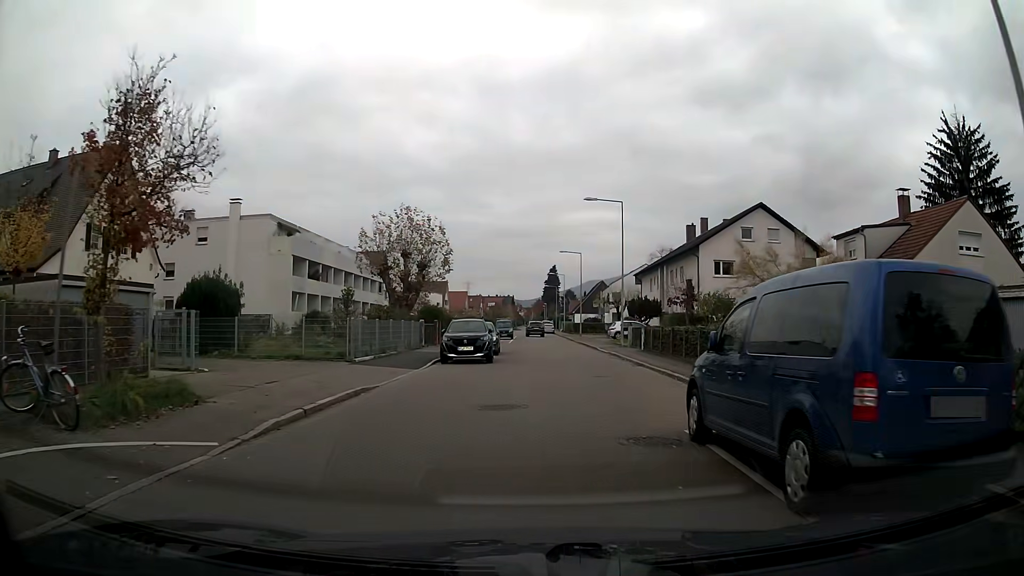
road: residential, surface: asphalt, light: Day
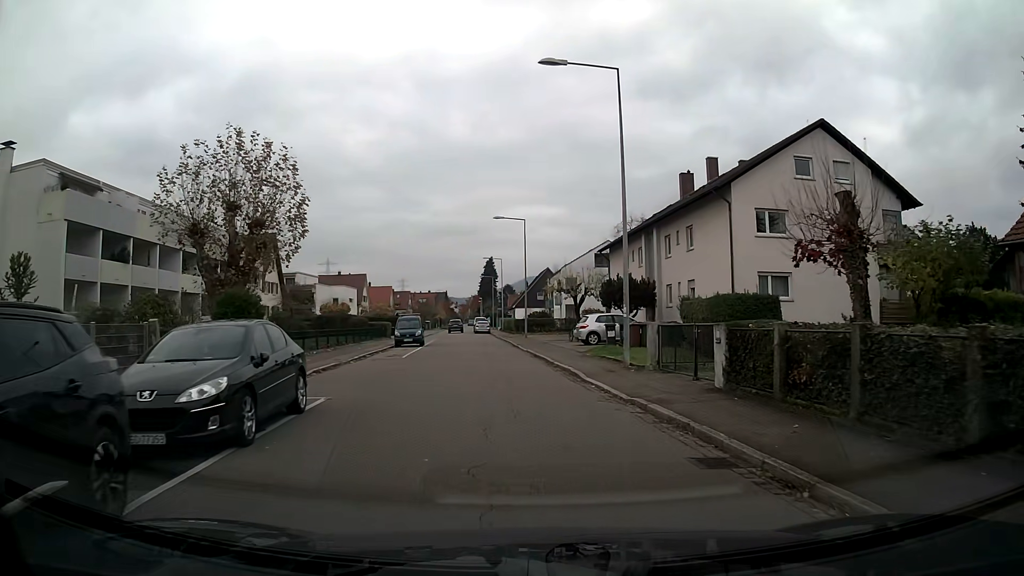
(+1.1, +21.9) m; +5°
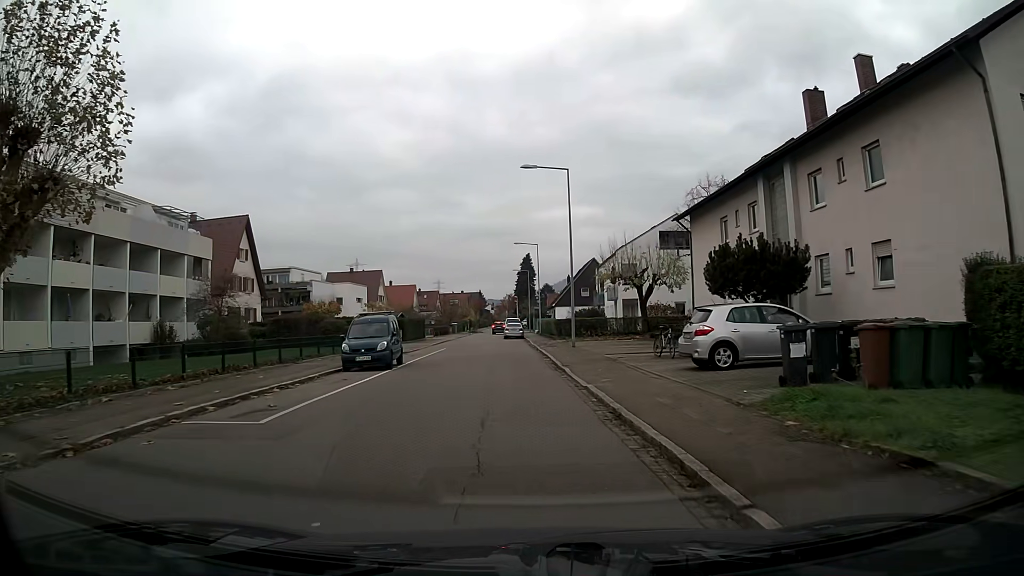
(-0.5, +17.3) m; -4°
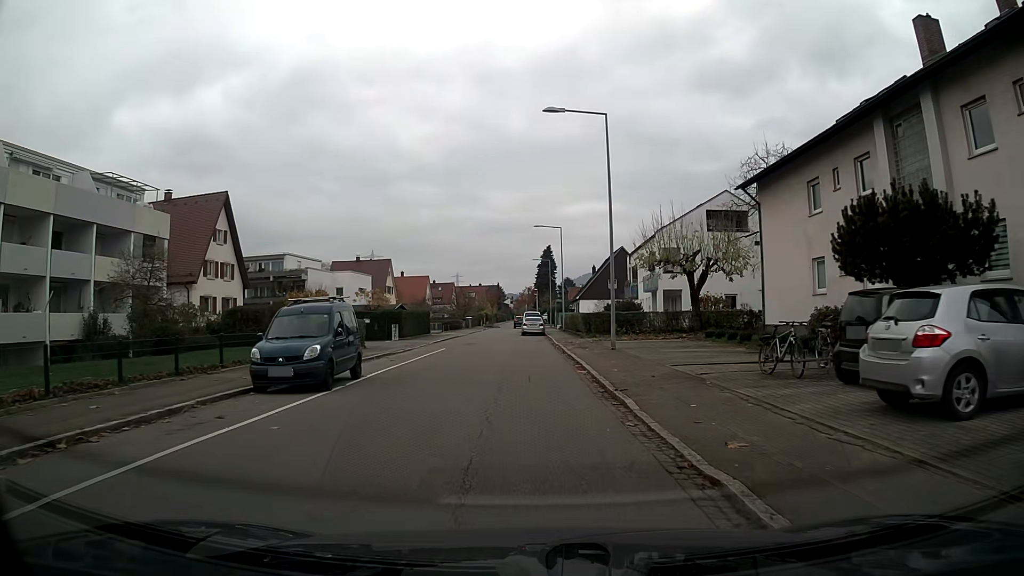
(-0.1, +8.7) m; -1°
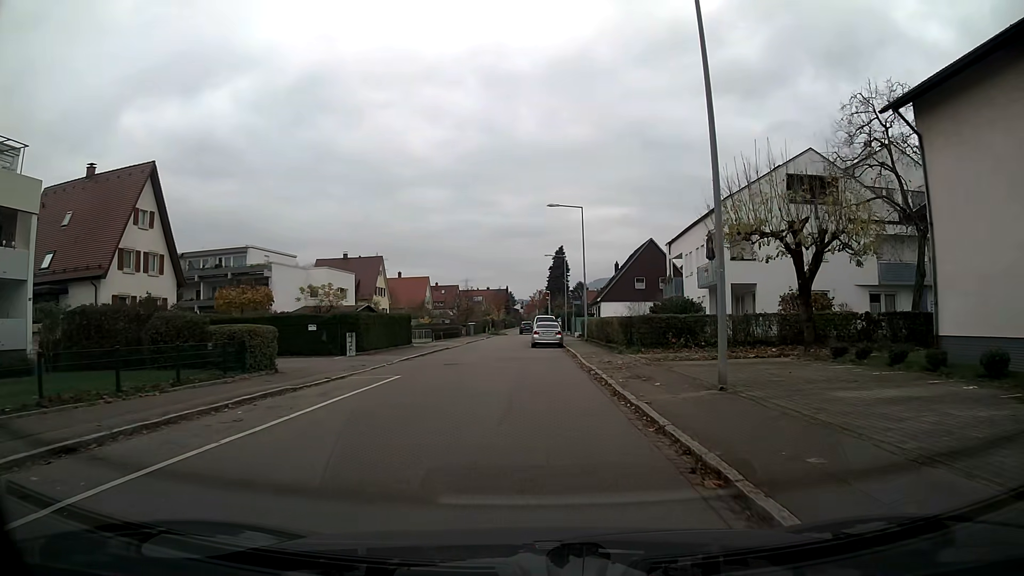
(-0.1, +13.1) m; -1°
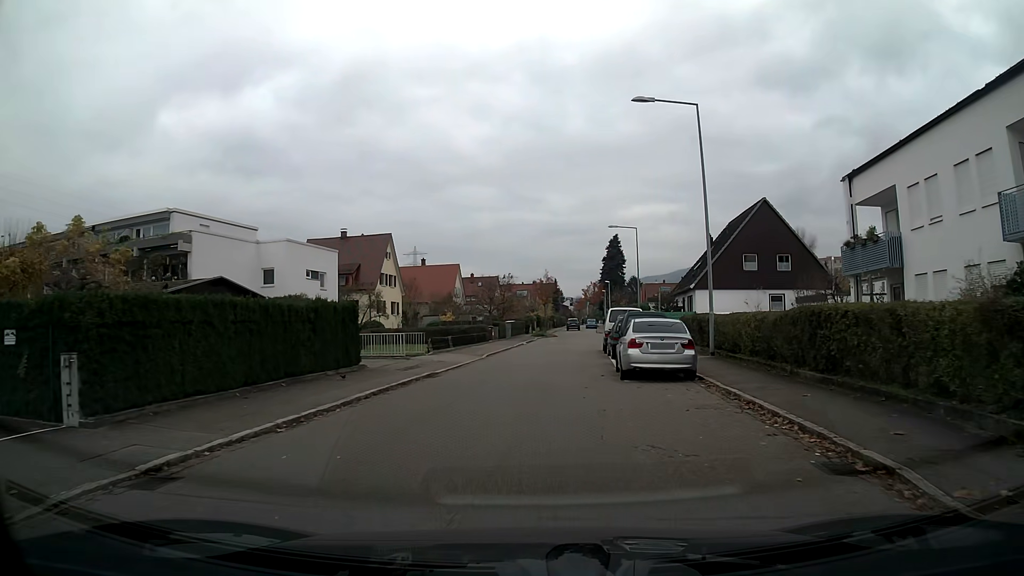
(-0.9, +22.0) m; -4°
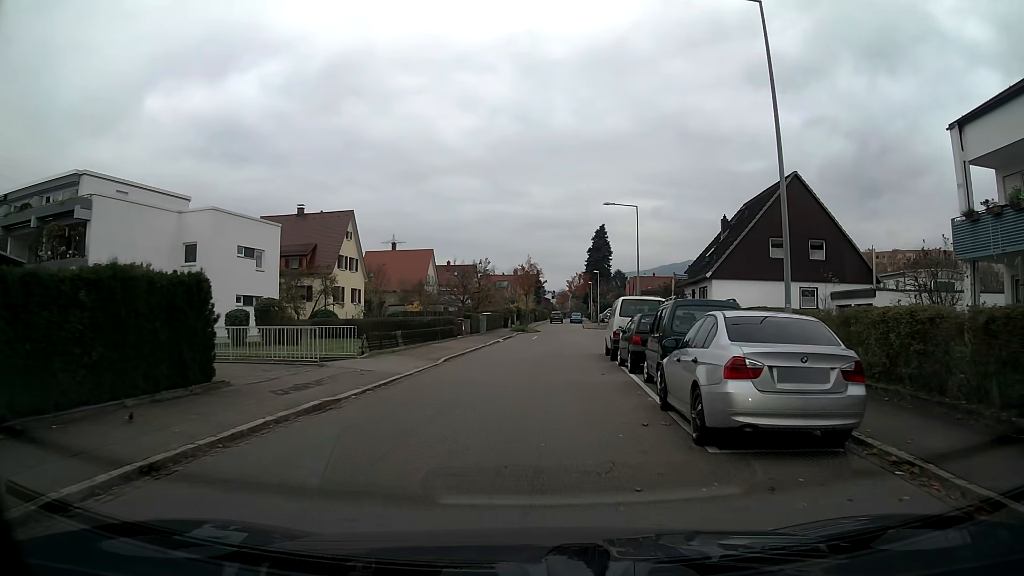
(+0.1, +8.6) m; +2°
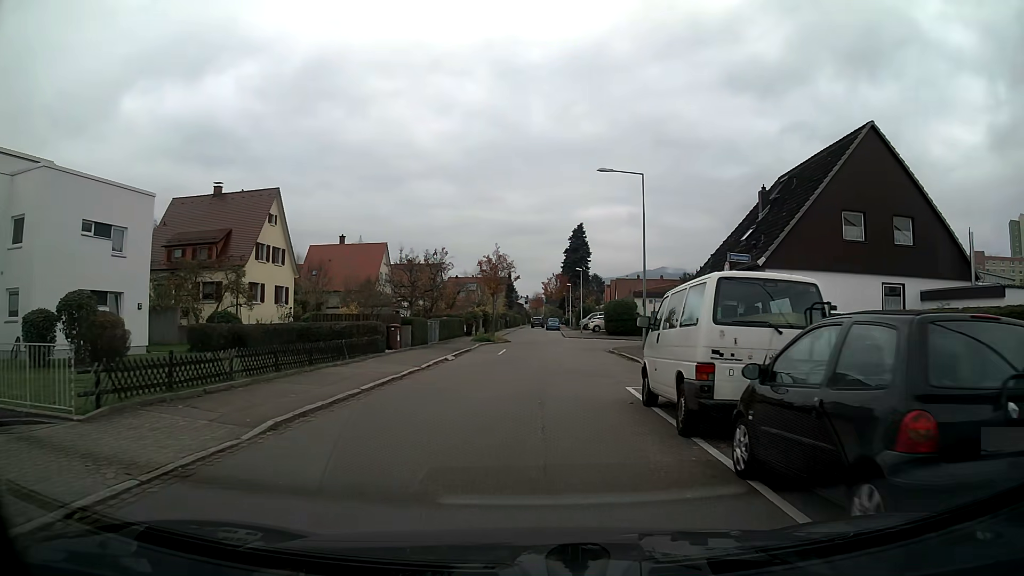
(+0.3, +12.6) m; +2°
(0, +10) (+1, +20) (+2, +30) (+3, +40) (+2, +50) (+1, +60) (+1, +70) (0, +80) (0, +90) (+1, +100) m
